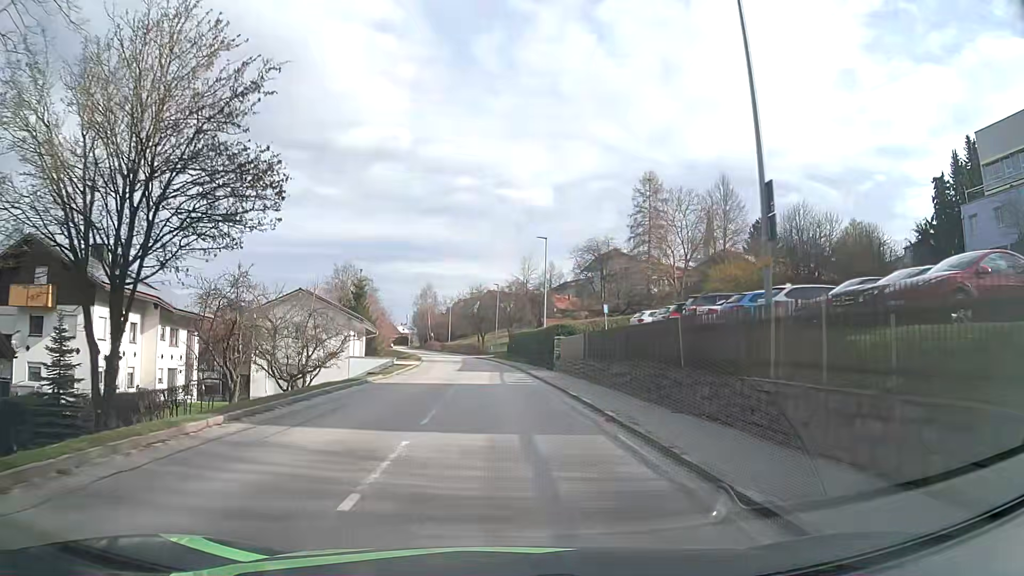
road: tertiary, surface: asphalt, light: Day
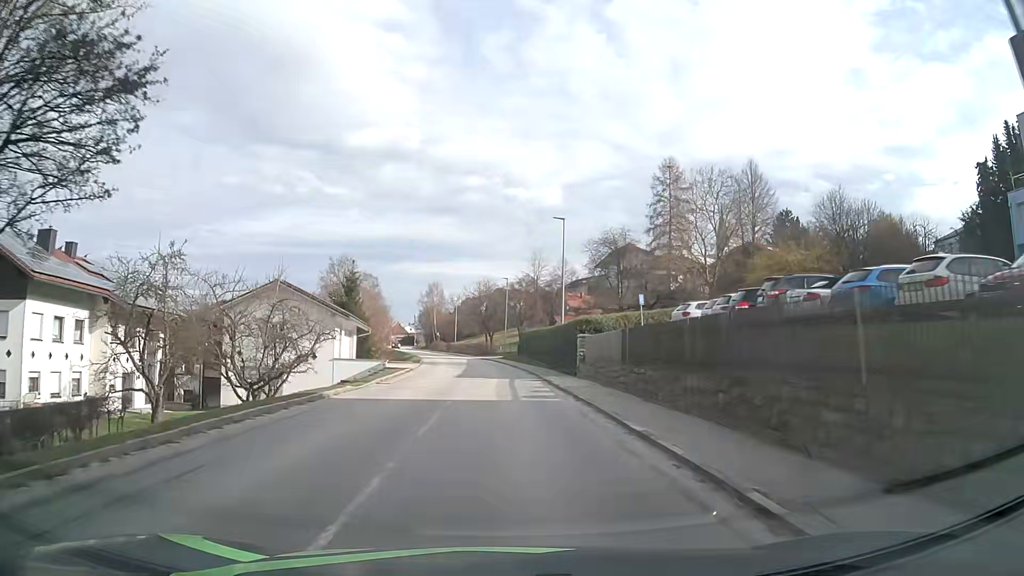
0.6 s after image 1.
(0.0, +7.3) m; -1°
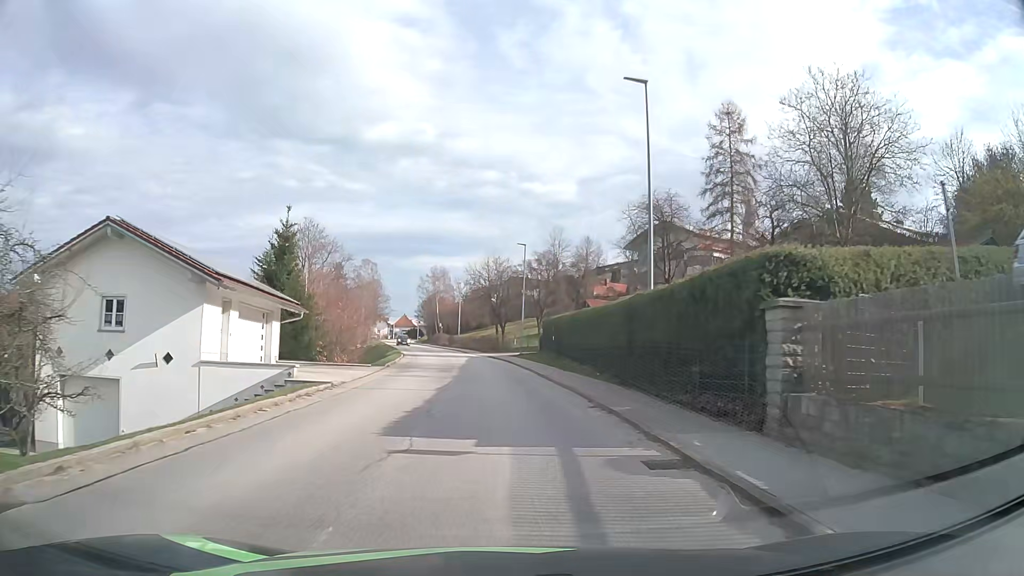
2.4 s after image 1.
(-0.2, +21.0) m; -1°
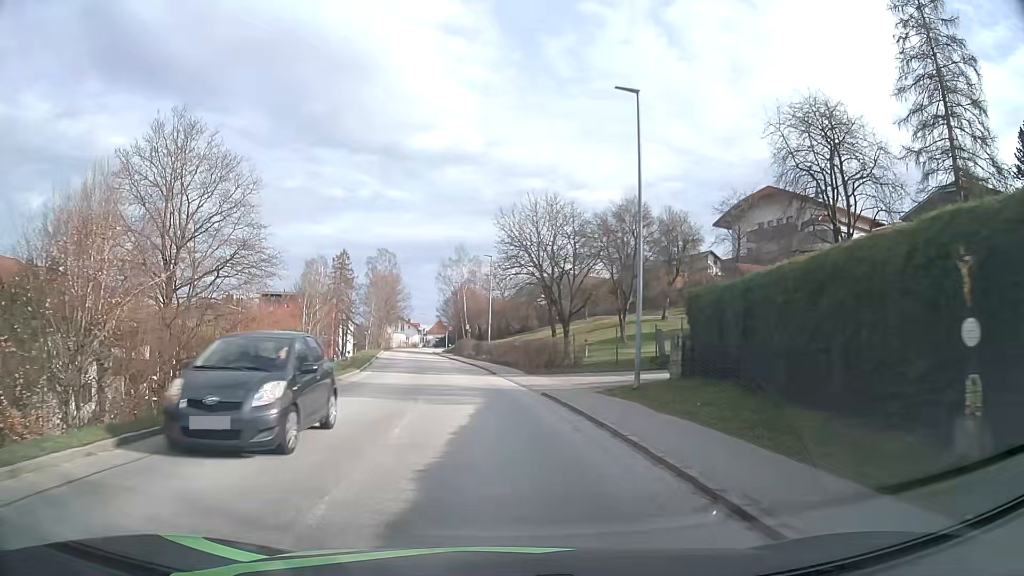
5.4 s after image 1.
(-1.0, +33.9) m; -4°
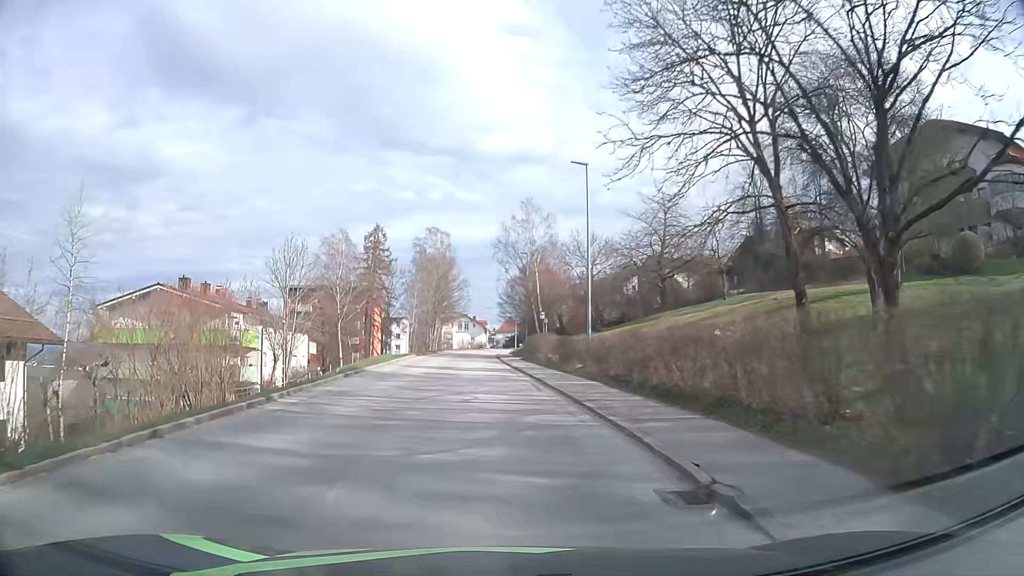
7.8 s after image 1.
(-1.5, +28.0) m; -6°
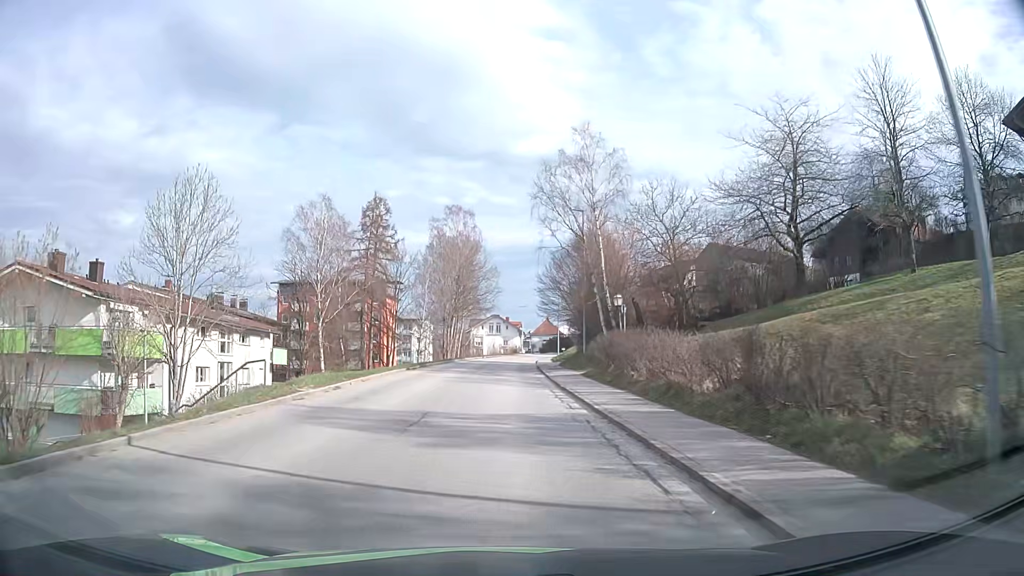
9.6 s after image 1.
(-0.7, +21.7) m; -3°
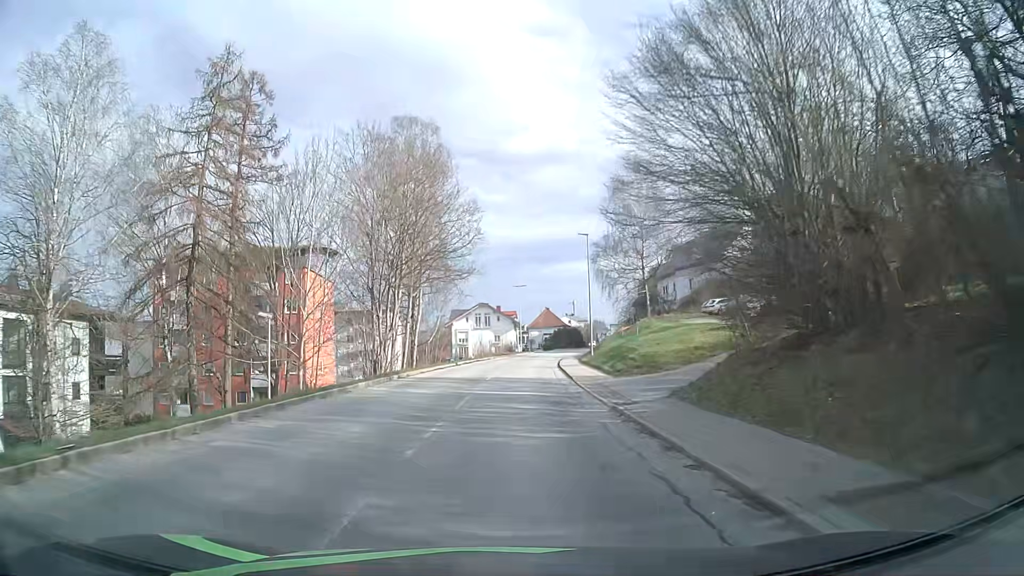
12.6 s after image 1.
(-0.1, +36.8) m; 0°
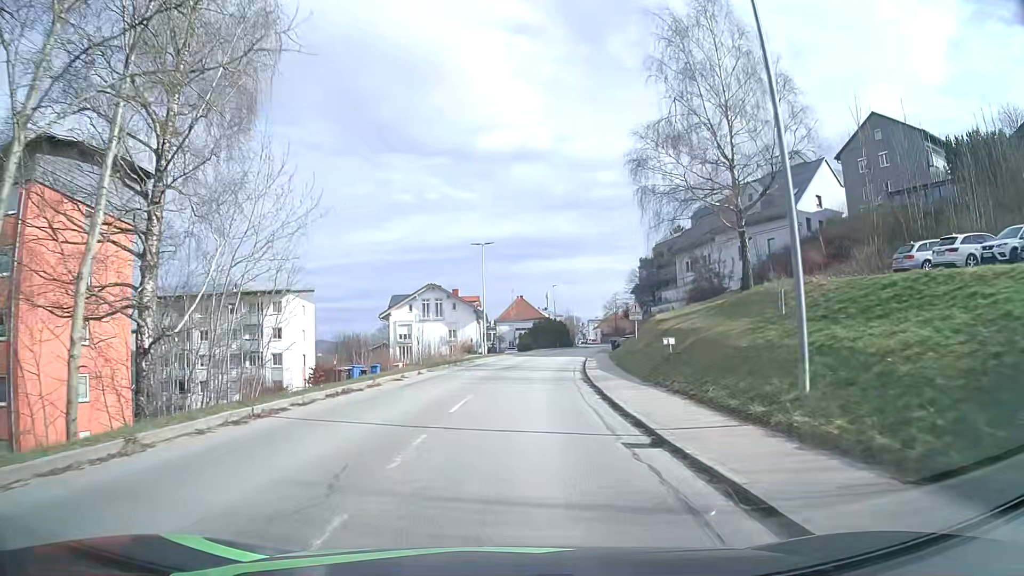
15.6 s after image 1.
(+1.0, +37.0) m; +3°
(0, +10) (+1, +20) (+1, +30) (+2, +40) (+4, +50) (+5, +60) (+7, +70) (+9, +79) (+12, +89) (+14, +99) m
